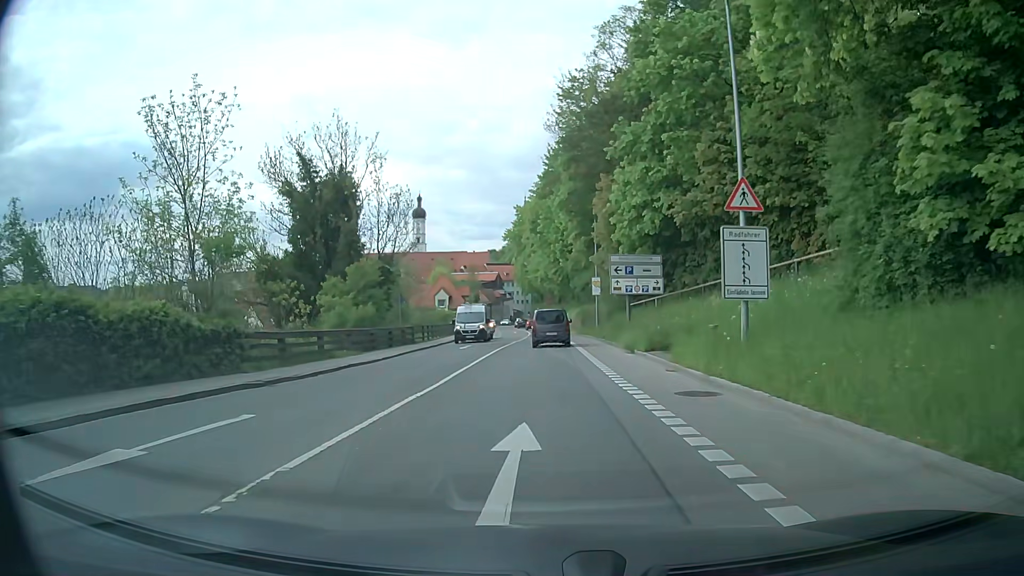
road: secondary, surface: asphalt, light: Day
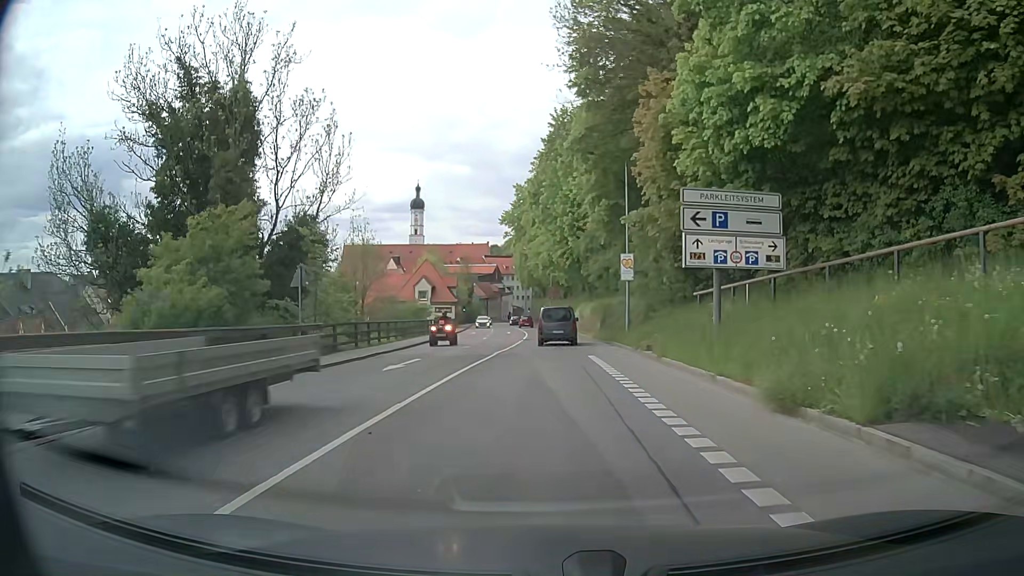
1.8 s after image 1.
(-0.3, +16.5) m; -1°
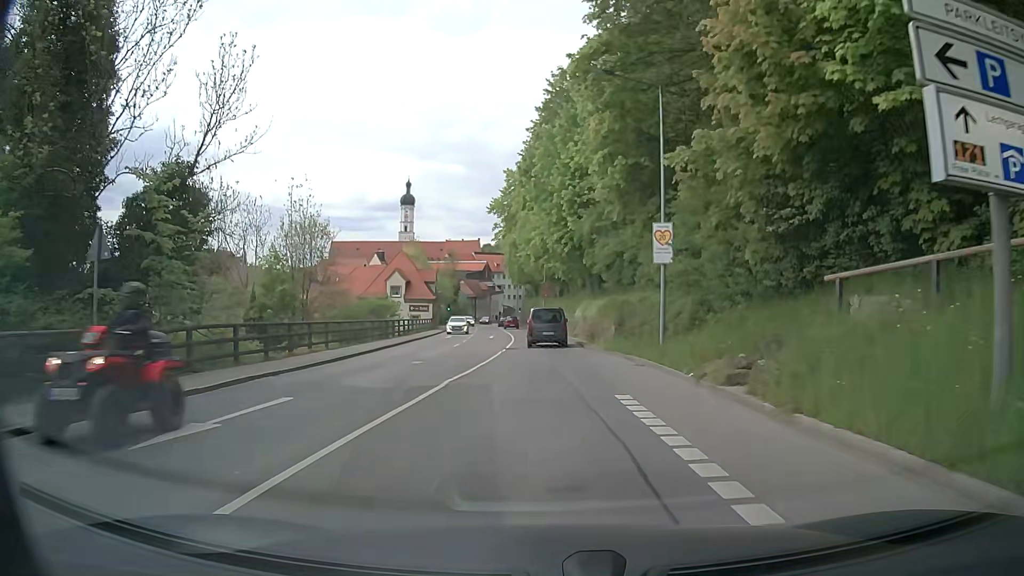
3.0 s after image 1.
(+0.2, +11.0) m; +1°
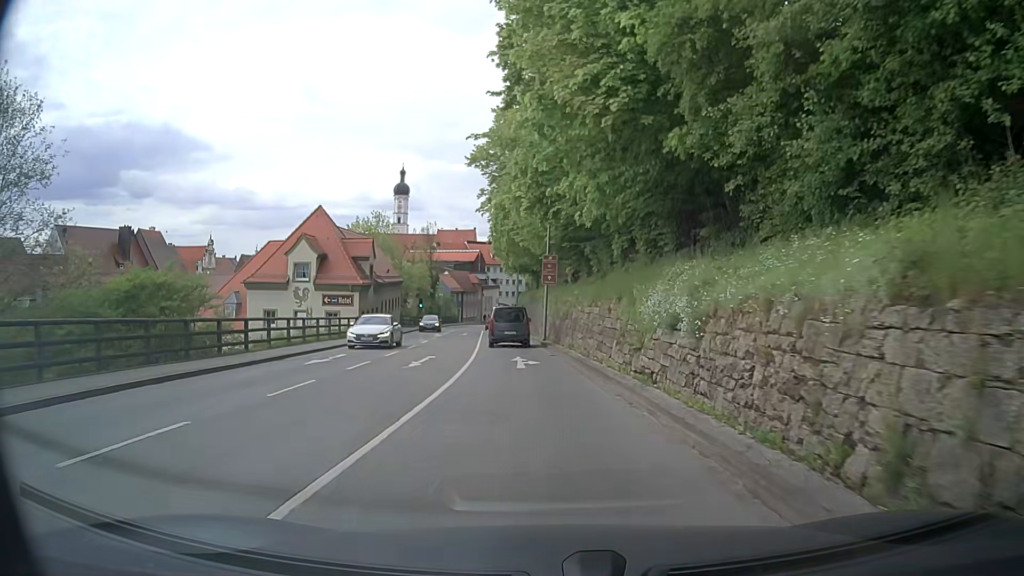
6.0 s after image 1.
(-0.2, +27.6) m; 0°
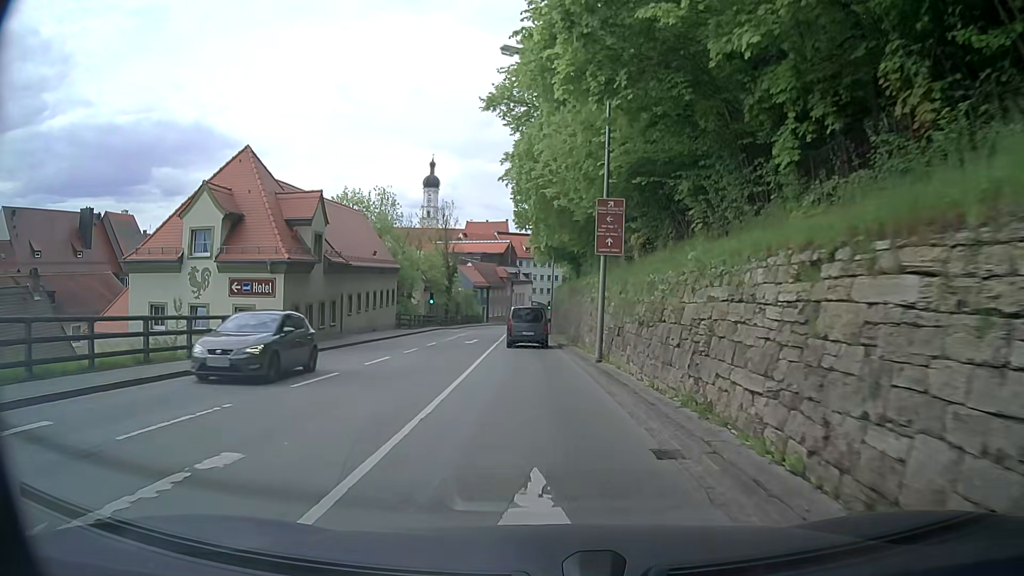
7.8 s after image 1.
(-0.8, +16.8) m; -4°
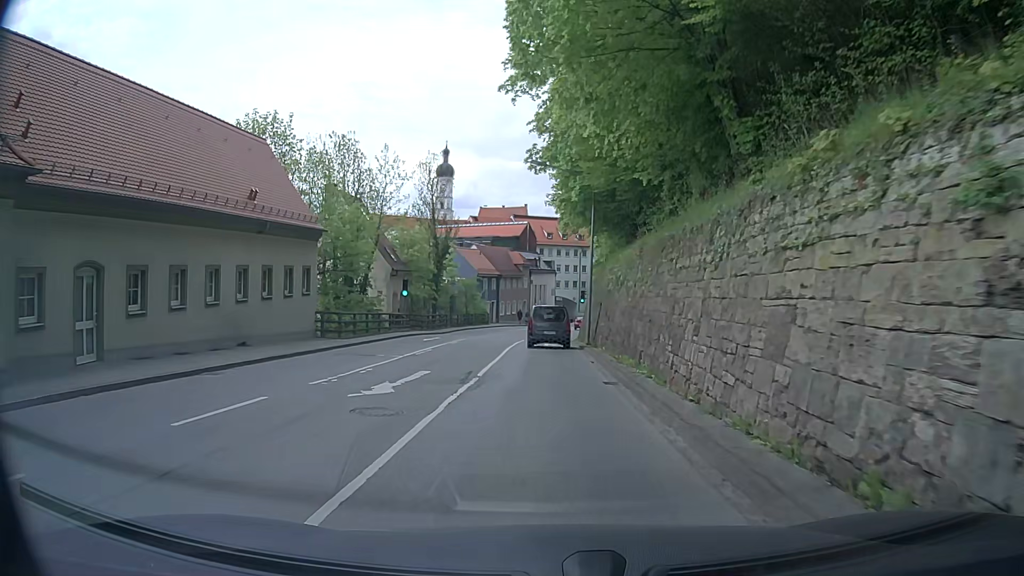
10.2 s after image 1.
(-0.5, +22.9) m; -2°
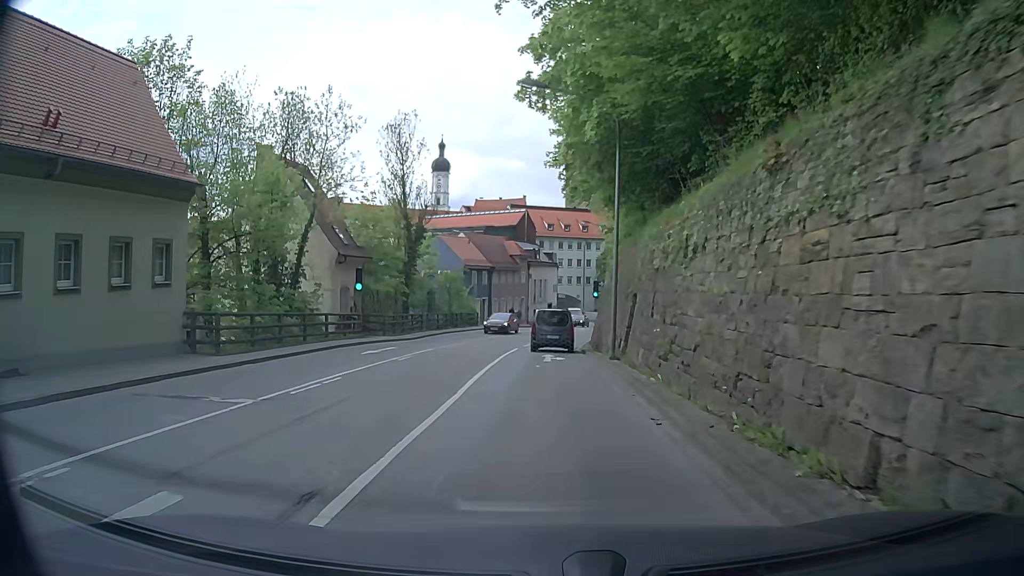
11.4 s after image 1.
(+0.1, +11.4) m; +1°
